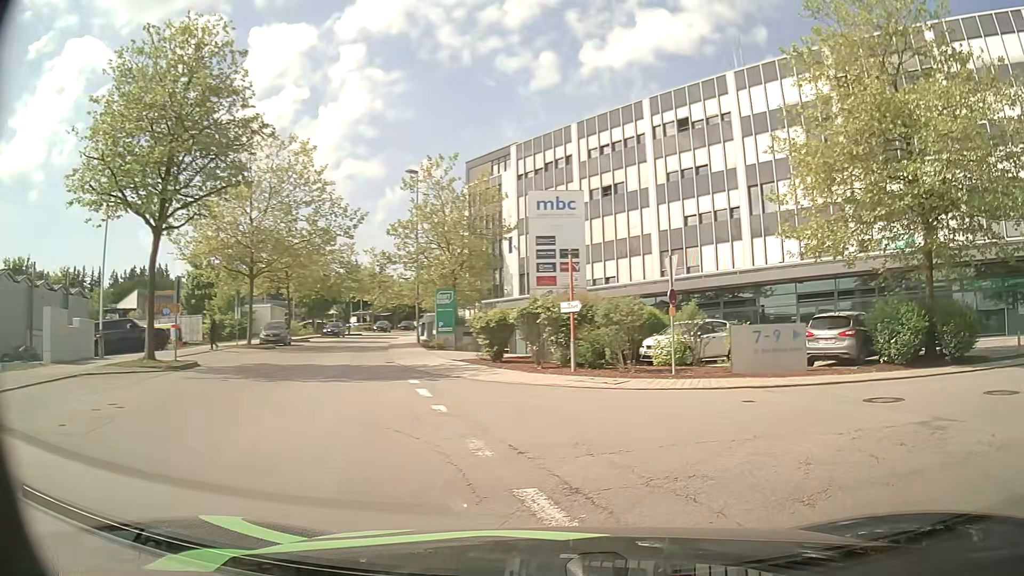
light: Day
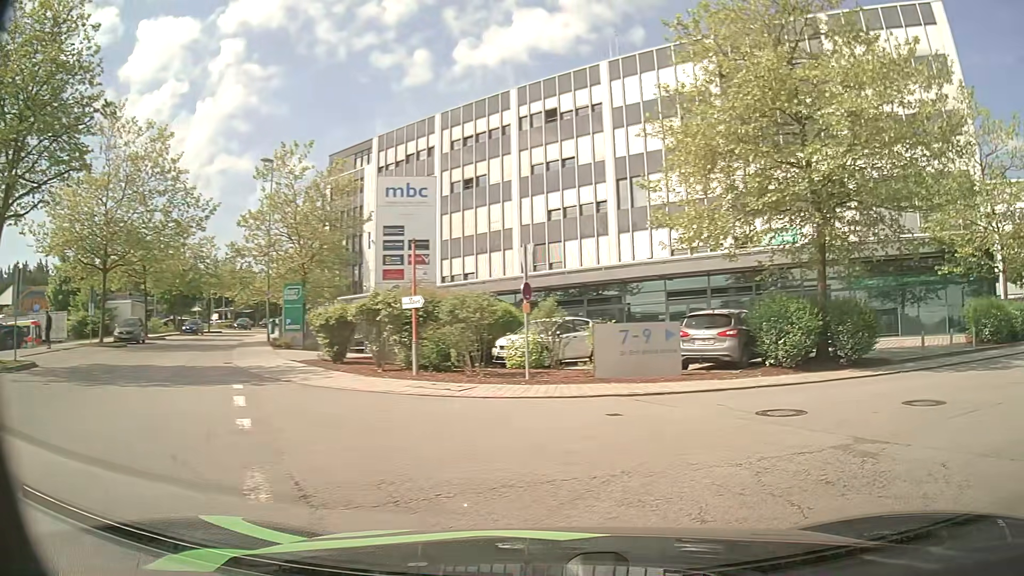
(+0.2, +2.0) m; +12°
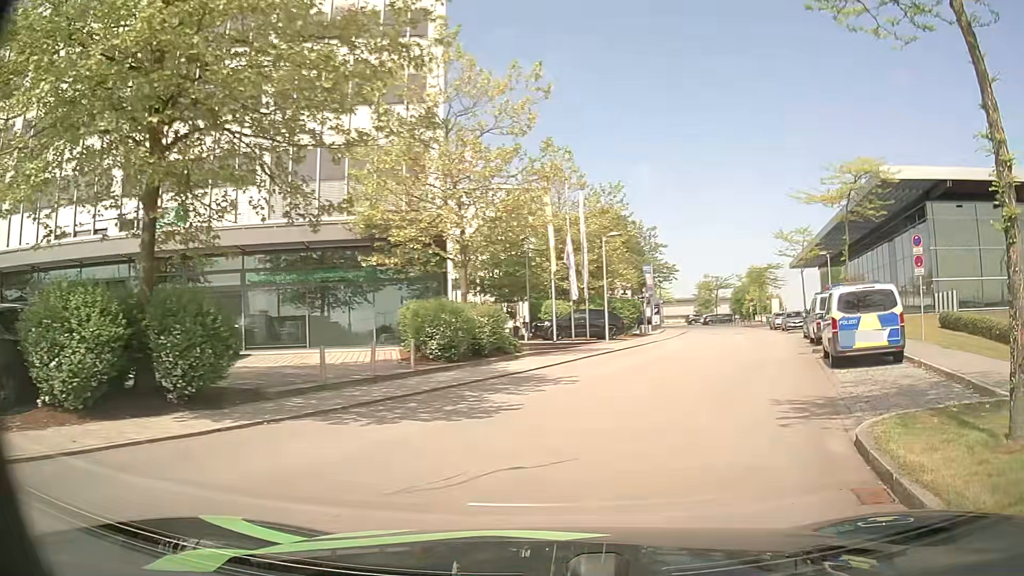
(+3.5, +7.0) m; +48°
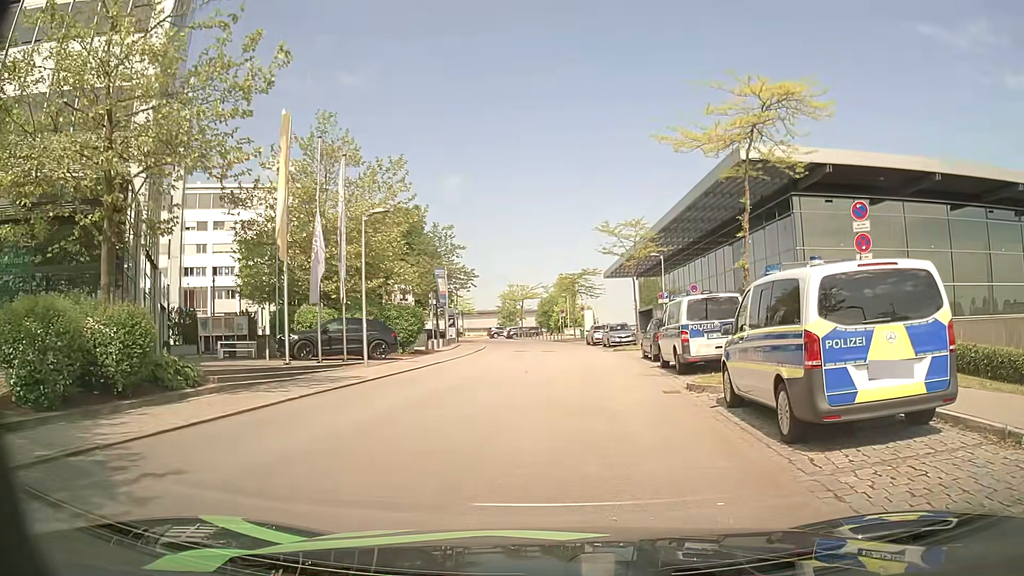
(+2.0, +9.2) m; +19°
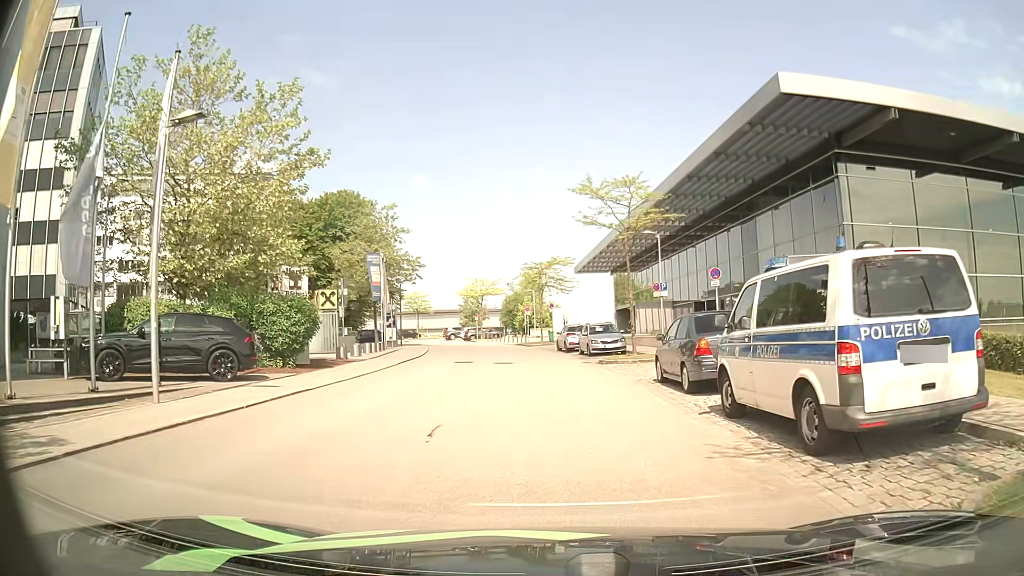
(+0.2, +10.9) m; +2°
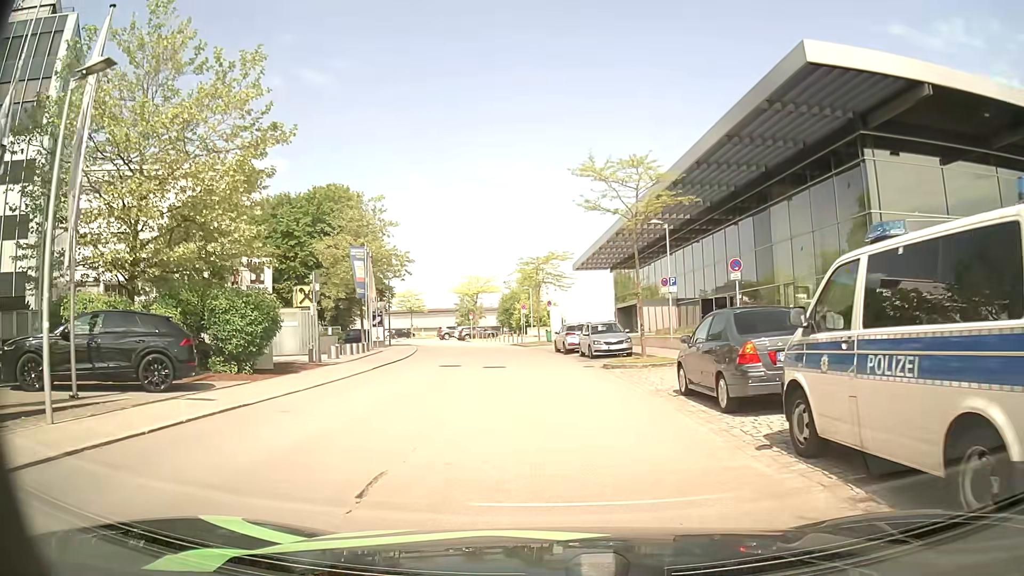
(0.0, +3.0) m; 0°
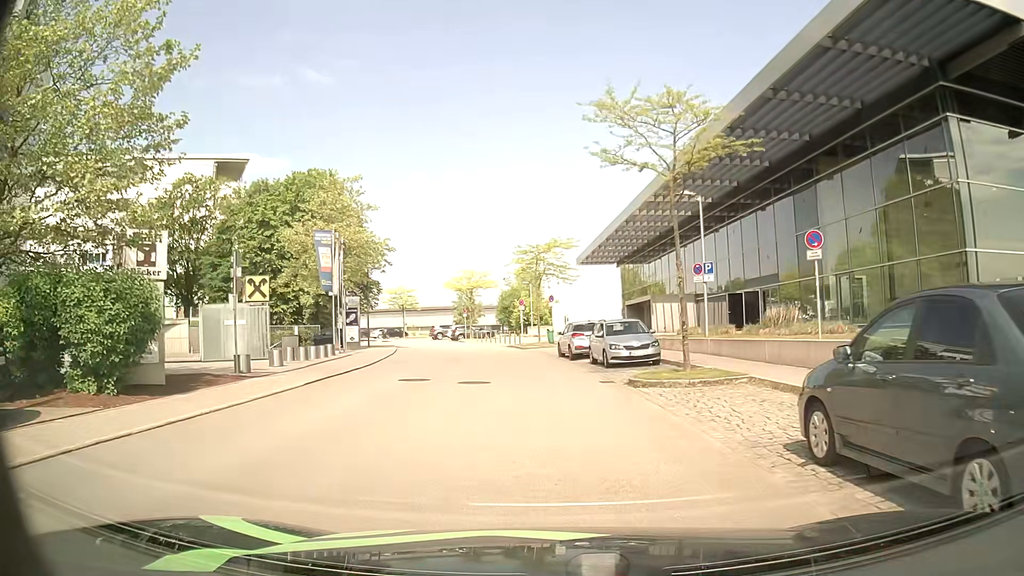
(0.0, +6.4) m; 0°
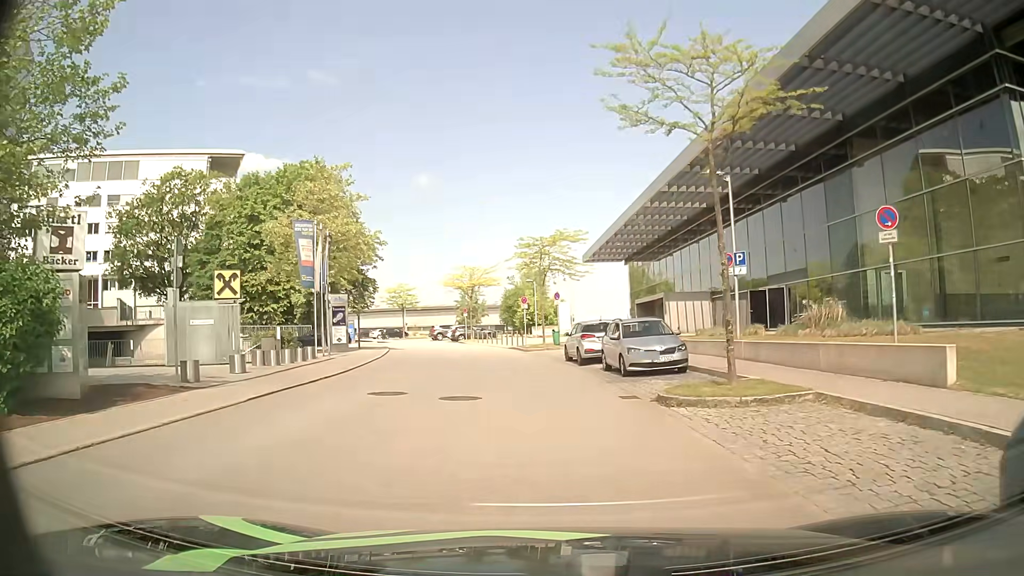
(0.0, +3.3) m; -1°
(0, +10) (-1, +20) (-2, +30) (-4, +40) (-6, +49) (-9, +59) (-13, +68) (-17, +77) (-22, +86) (-27, +95) m
